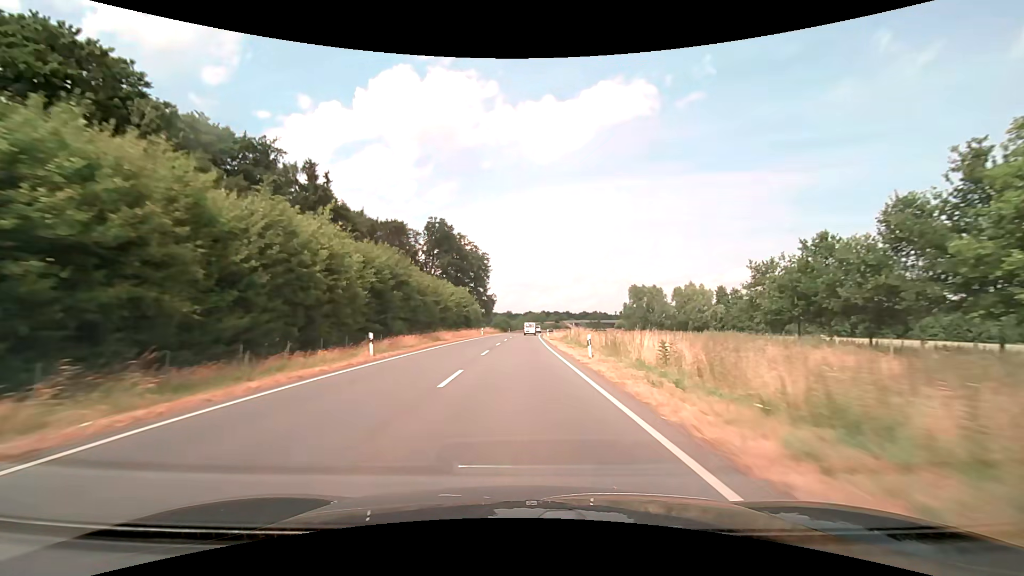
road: secondary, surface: asphalt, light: Day
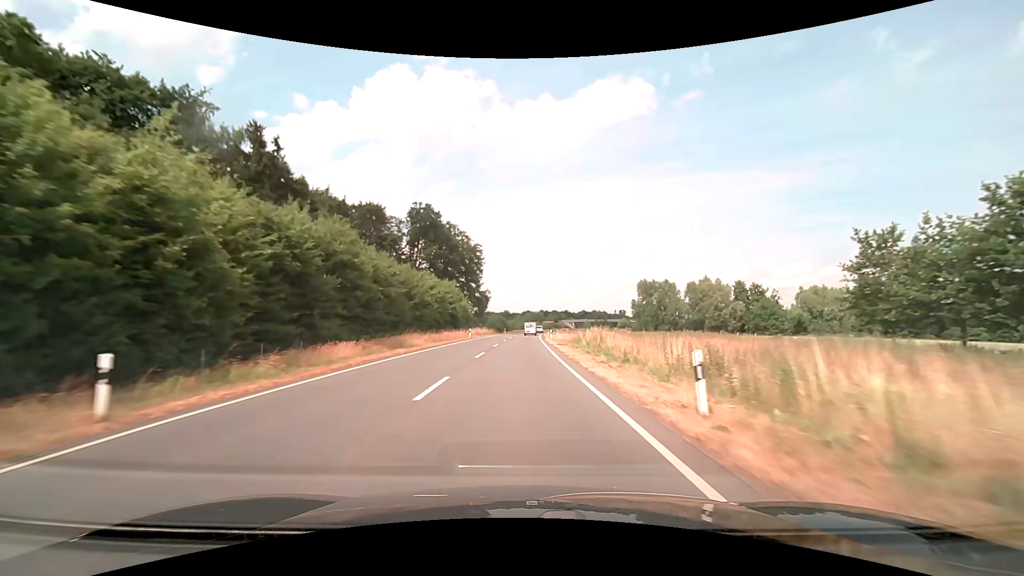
(0.0, +13.6) m; 0°
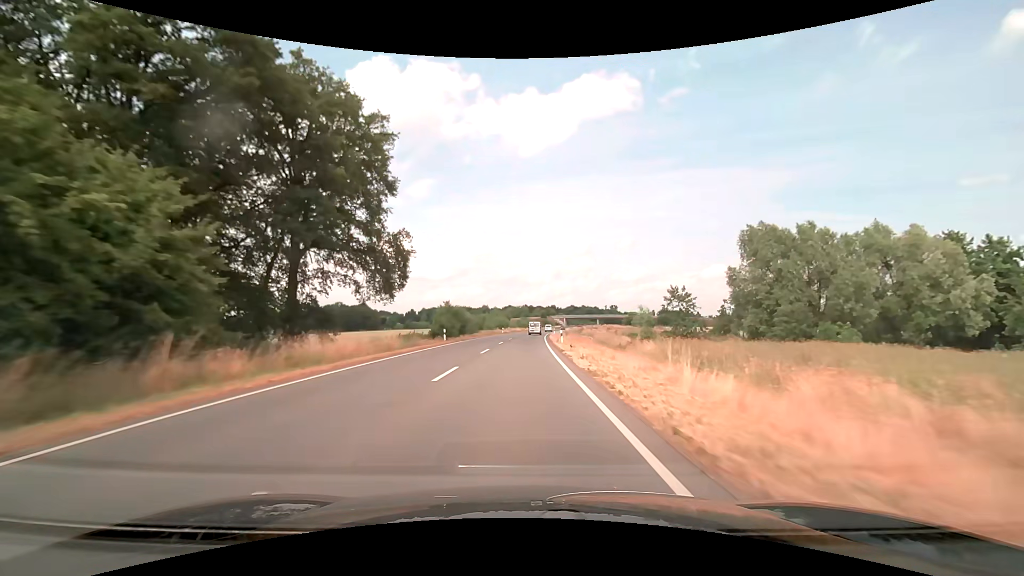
(+0.9, +68.3) m; +2°
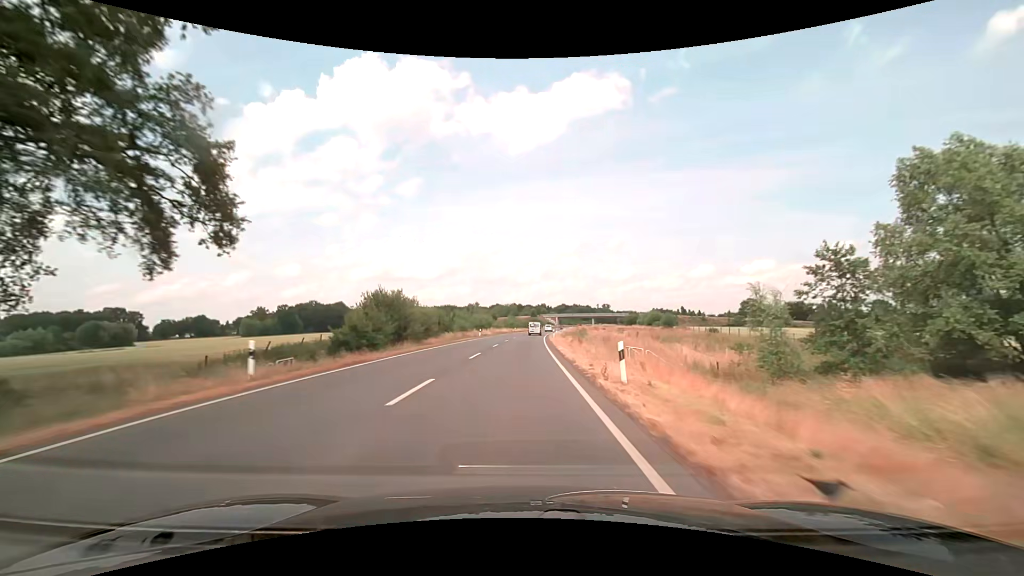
(+0.3, +27.3) m; +1°
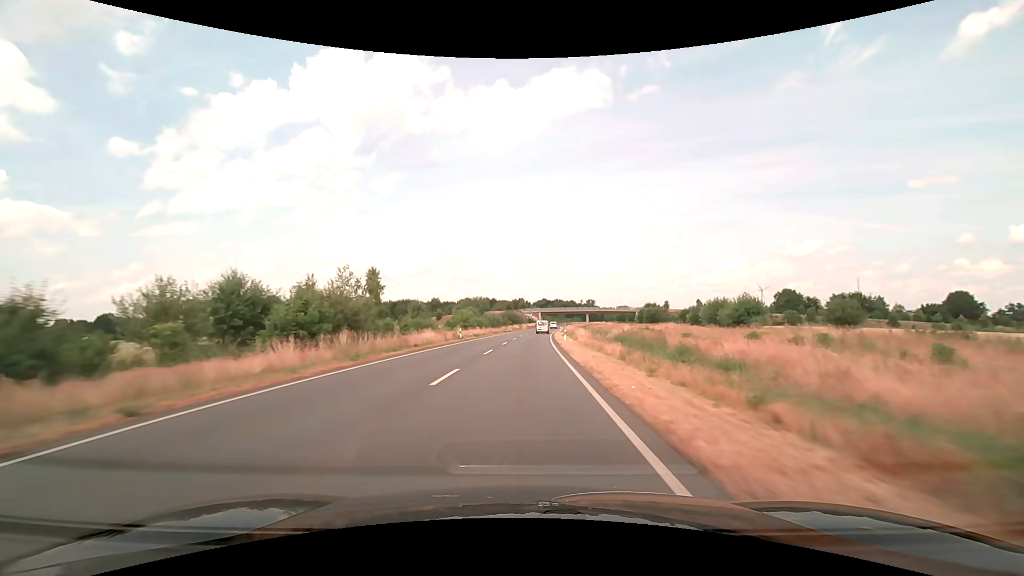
(+1.7, +68.3) m; +3°
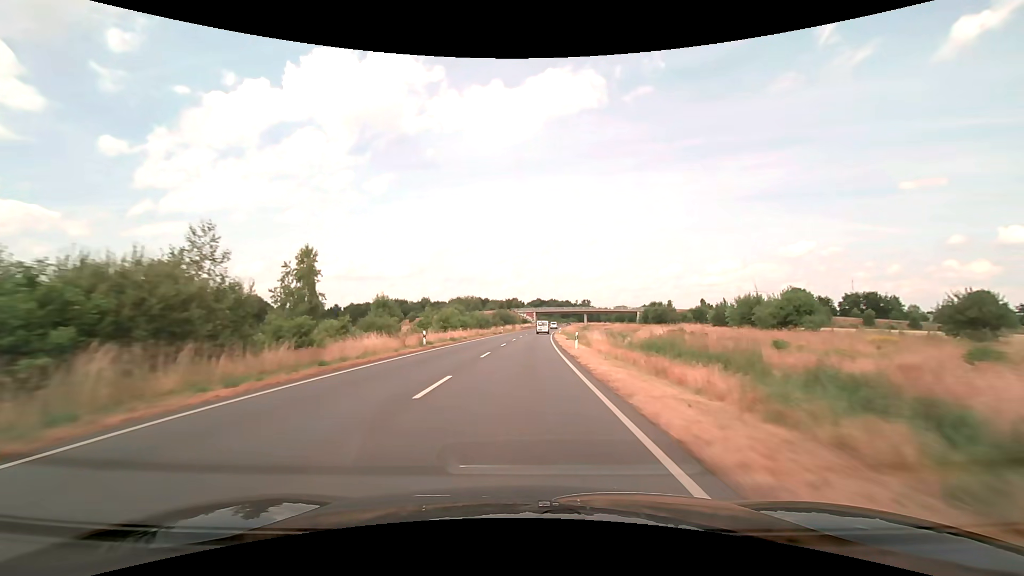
(+0.1, +13.8) m; +1°
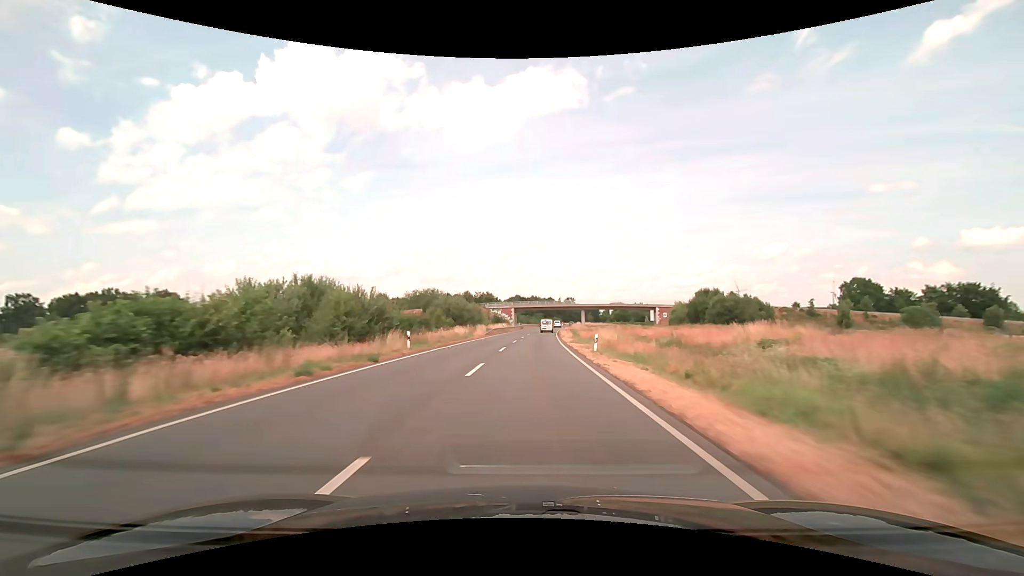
(+1.2, +55.7) m; +3°
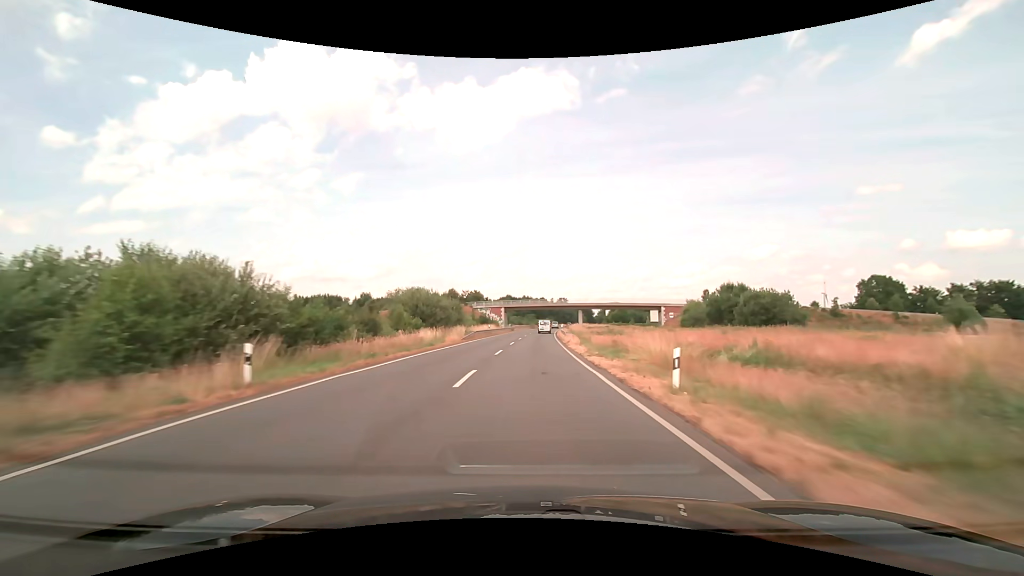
(+0.1, +14.0) m; +1°
(0, +10) (0, +20) (+1, +30) (+1, +40) (+1, +50) (+2, +60) (+3, +70) (+3, +80) (+4, +90) (+5, +100) m
